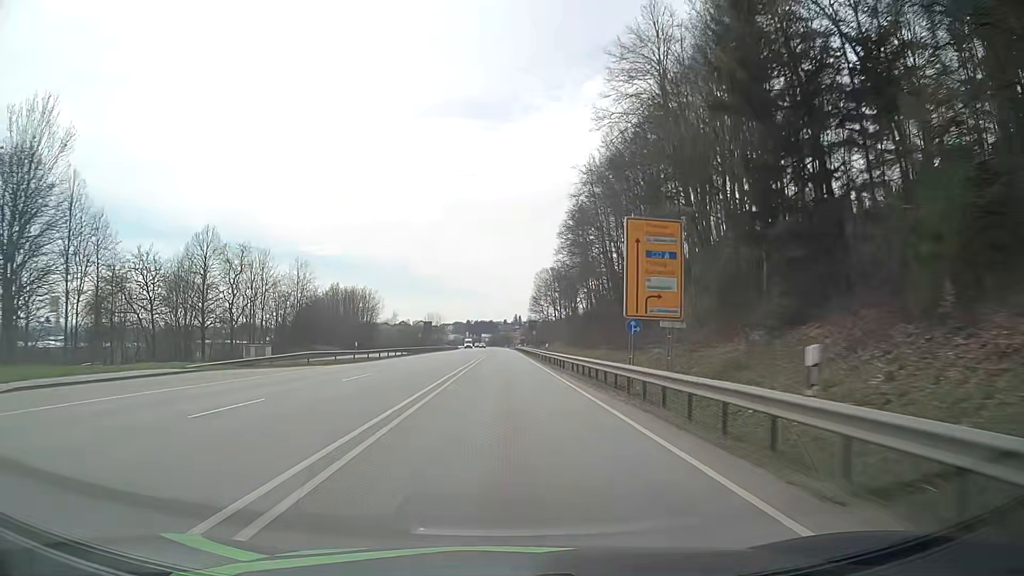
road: primary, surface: asphalt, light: Day
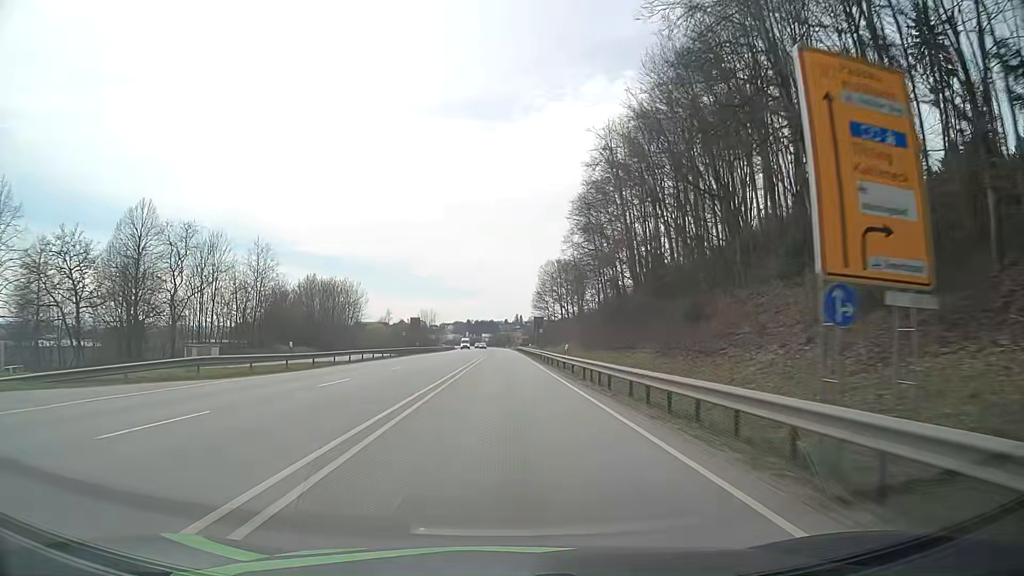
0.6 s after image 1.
(0.0, +15.0) m; 0°
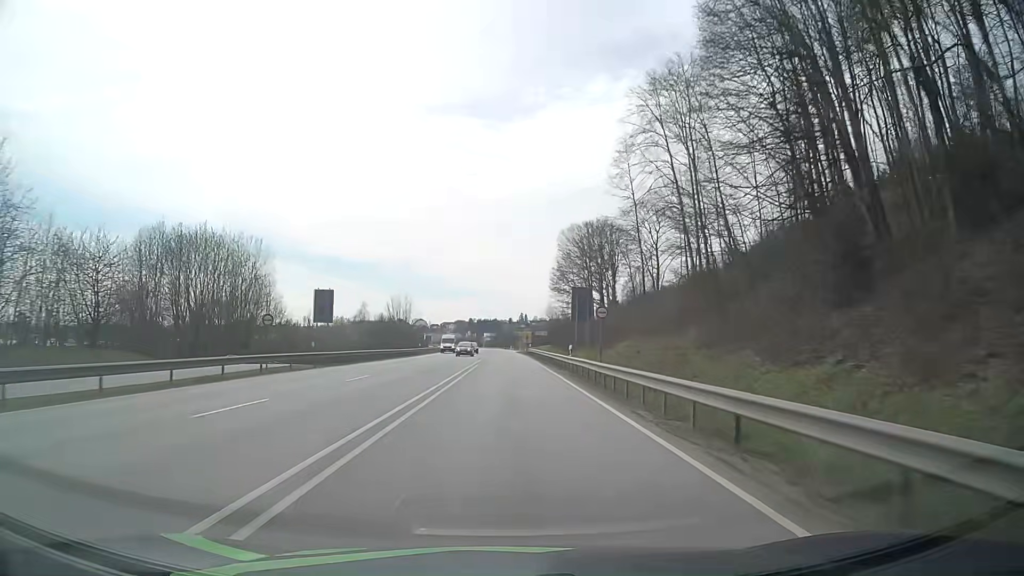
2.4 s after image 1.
(-0.2, +45.1) m; 0°
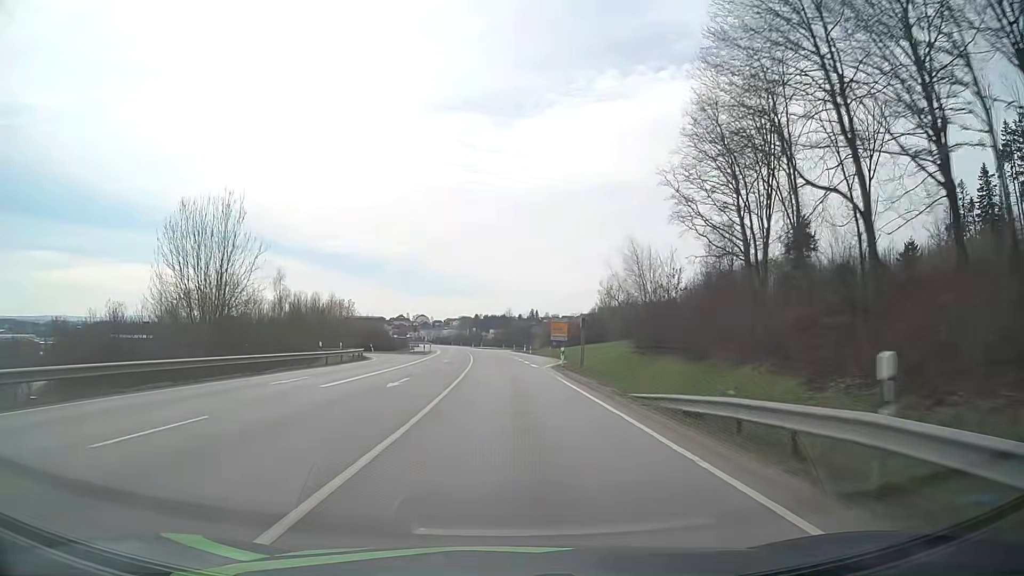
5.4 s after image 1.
(-0.6, +75.4) m; -1°
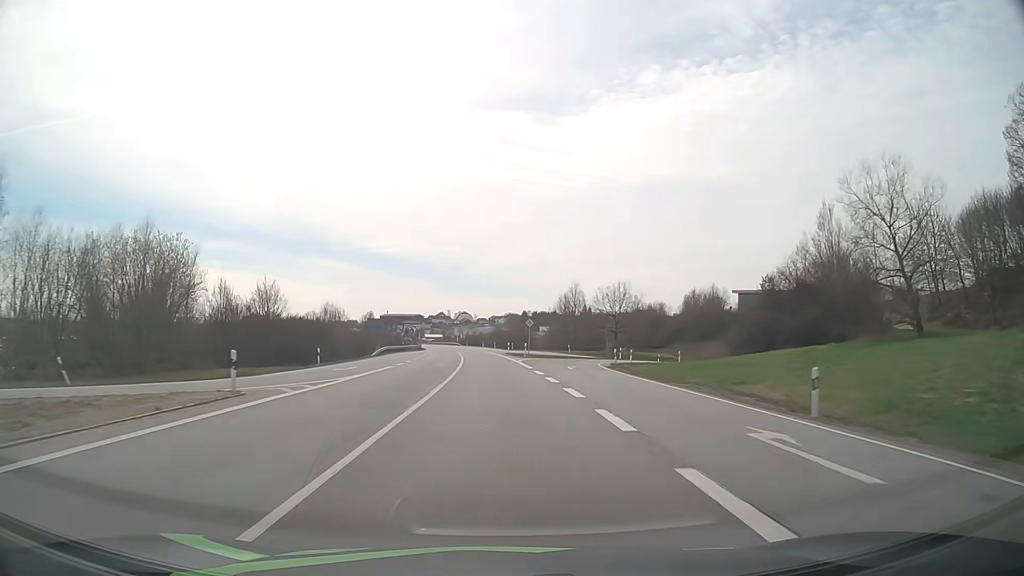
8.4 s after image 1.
(-2.0, +75.8) m; -4°
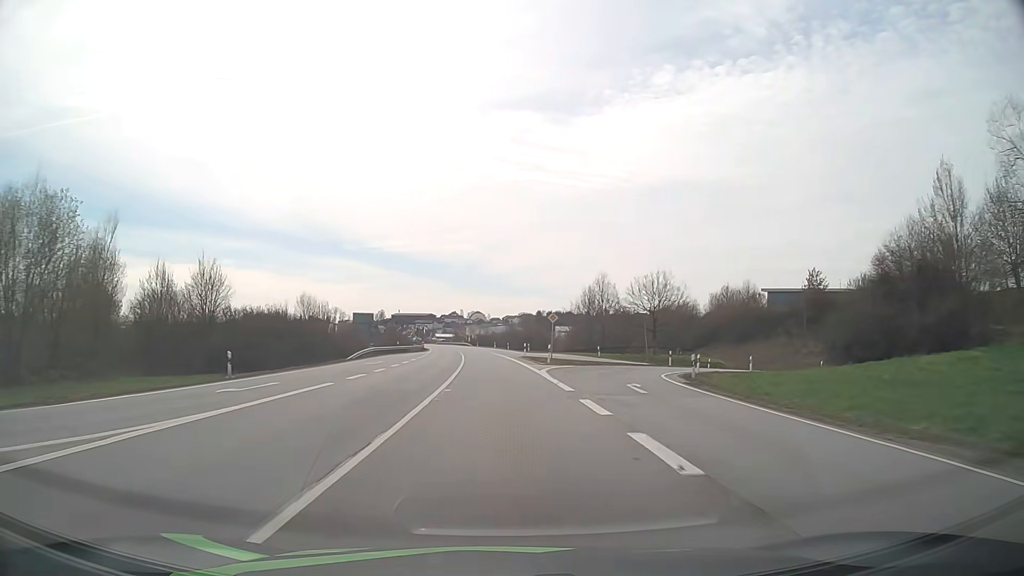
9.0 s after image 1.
(-0.2, +15.2) m; -1°
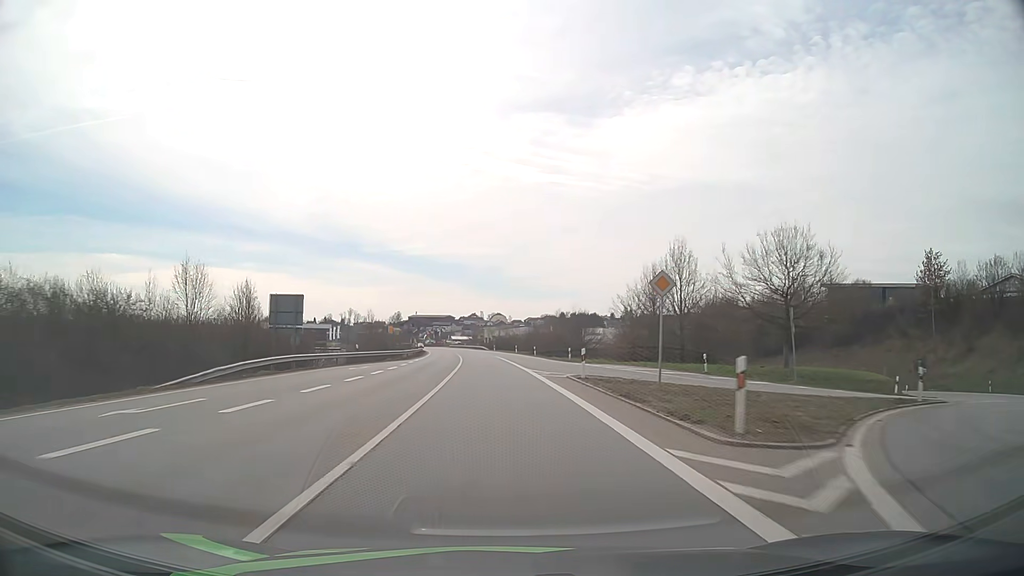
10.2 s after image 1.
(-0.5, +30.3) m; -2°
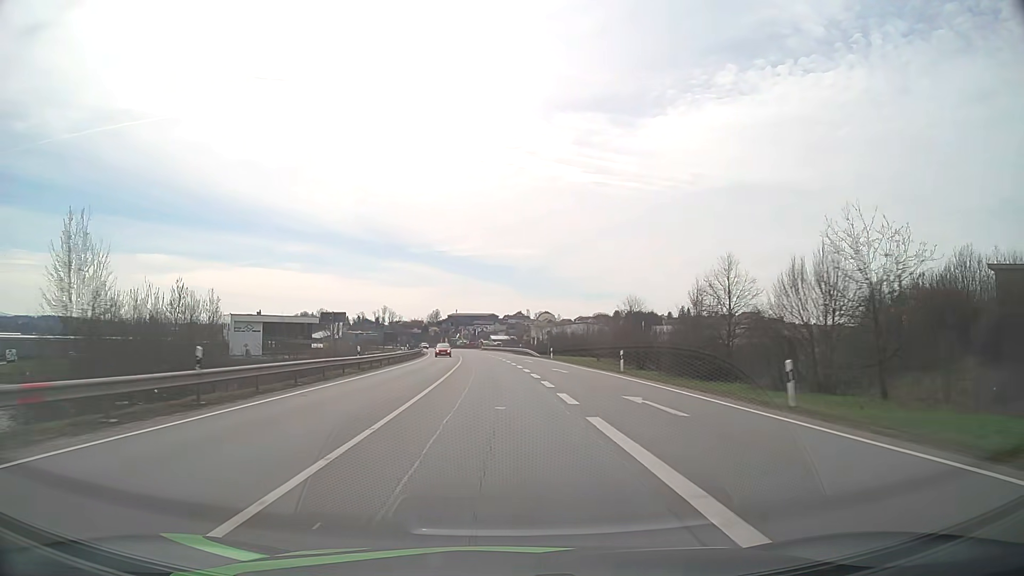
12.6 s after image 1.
(-1.9, +60.5) m; -4°
(0, +10) (0, +20) (-1, +30) (-1, +40) (-1, +50) (-2, +60) (-3, +70) (-4, +80) (-4, +90) (-5, +100) m
